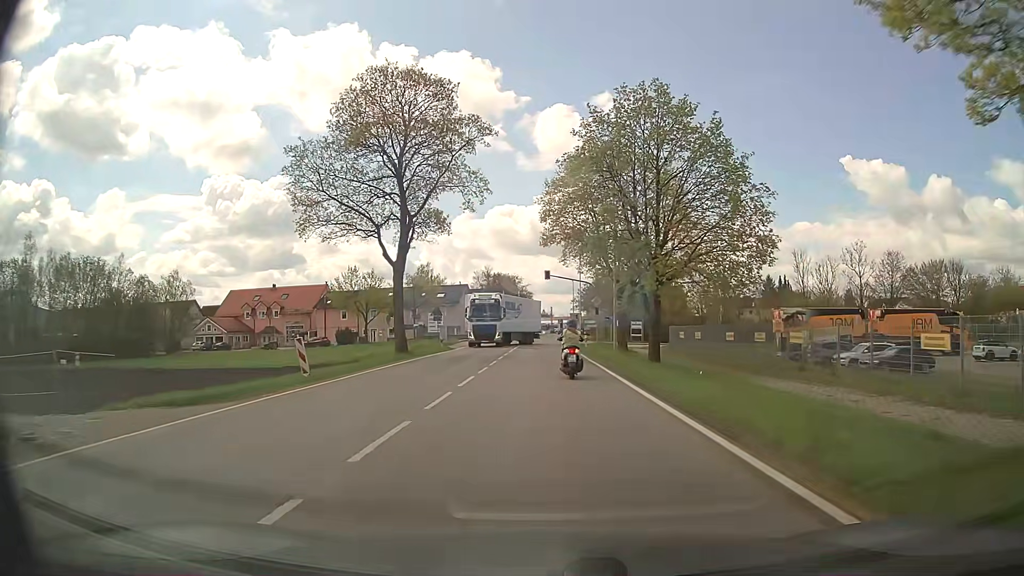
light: Day
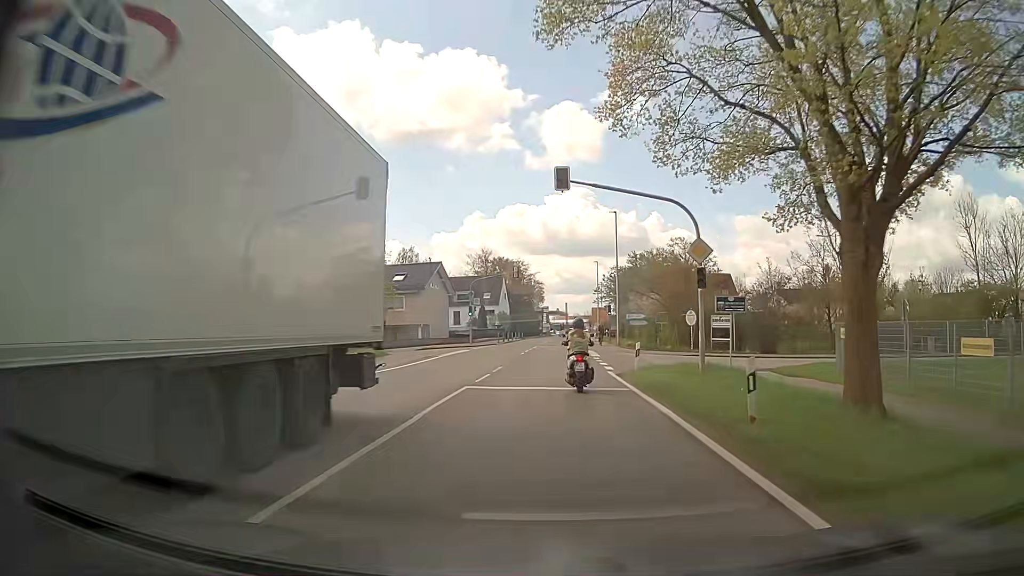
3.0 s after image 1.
(0.0, +34.9) m; -1°
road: secondary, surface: asphalt
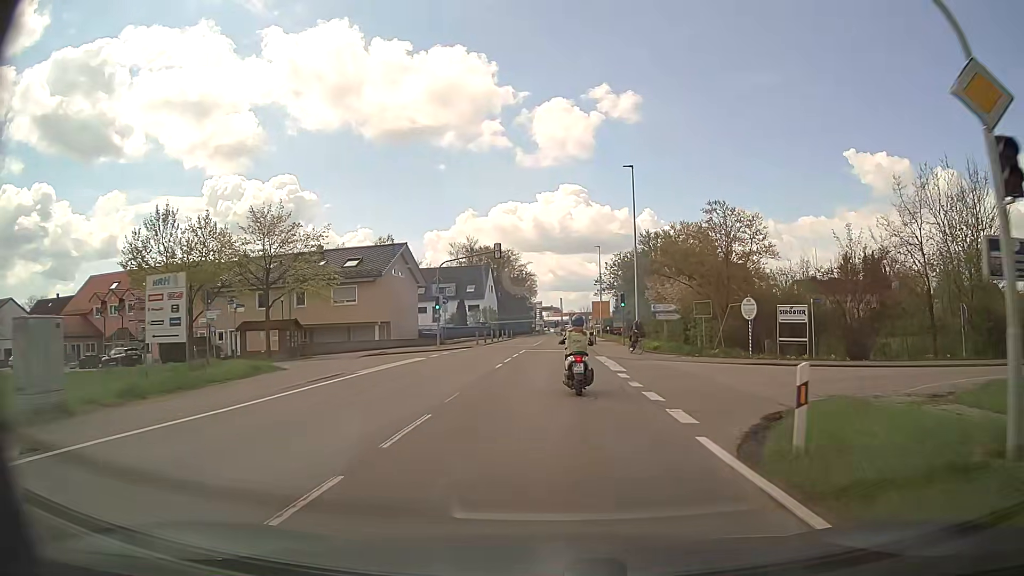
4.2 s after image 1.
(+0.1, +14.2) m; +1°
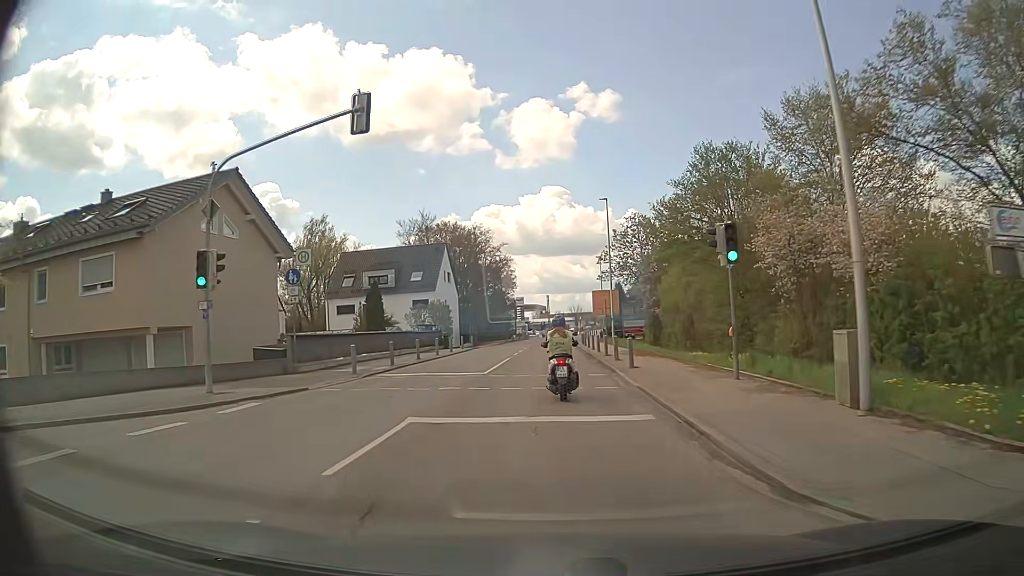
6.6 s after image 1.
(+0.4, +28.5) m; +1°
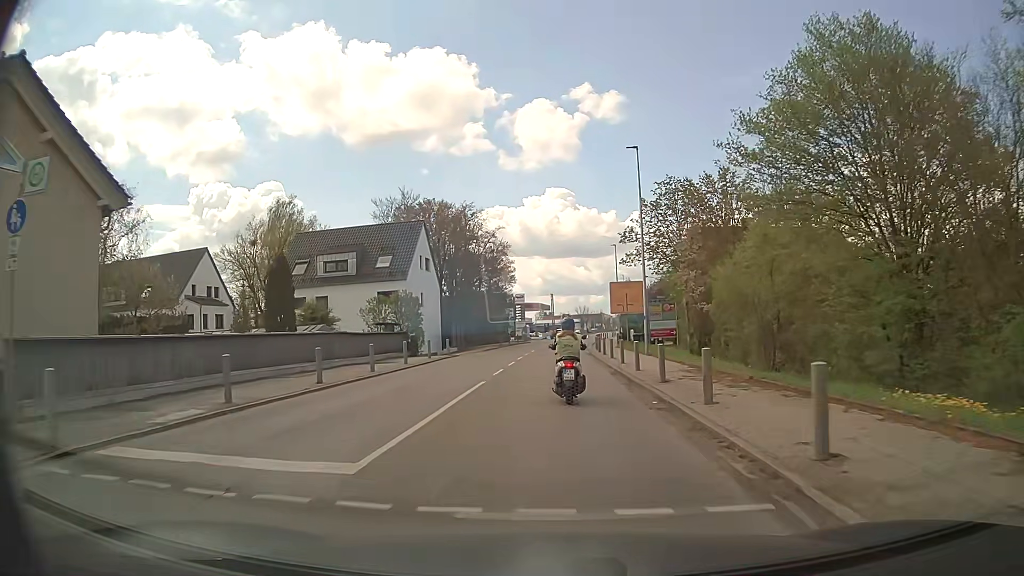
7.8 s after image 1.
(-0.2, +14.3) m; -1°
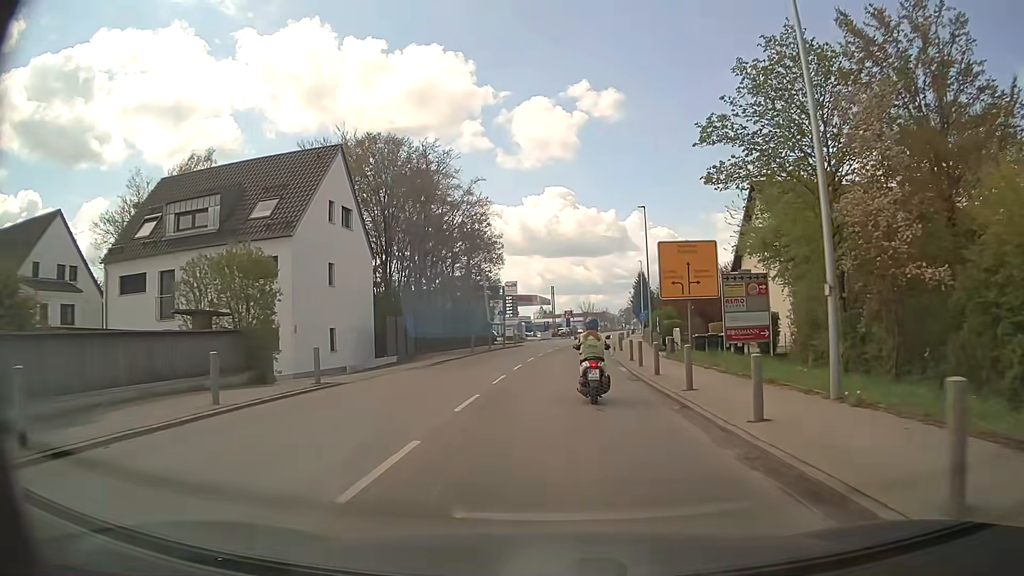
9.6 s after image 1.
(-0.1, +21.9) m; 0°
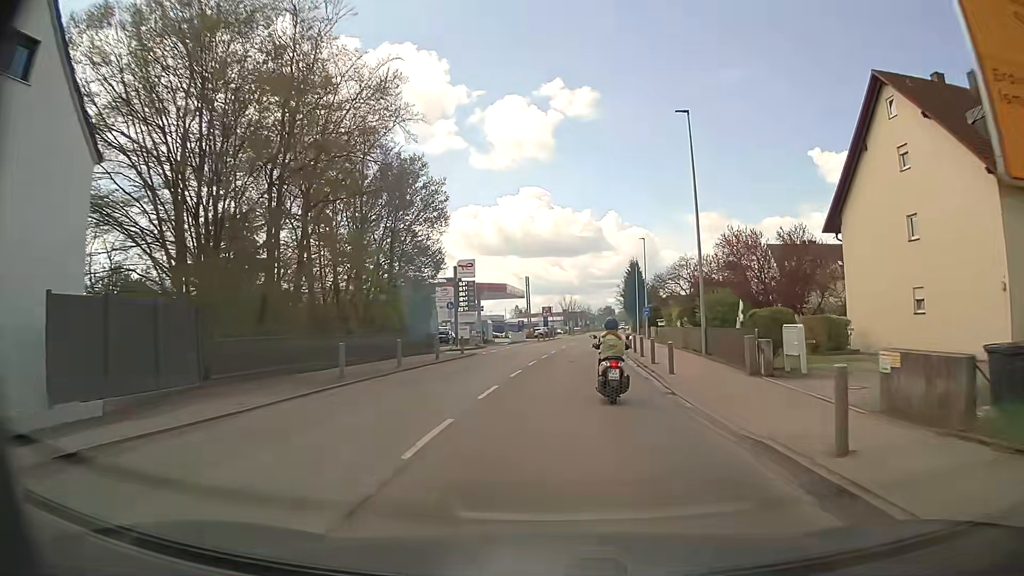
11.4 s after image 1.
(+0.2, +22.4) m; +2°
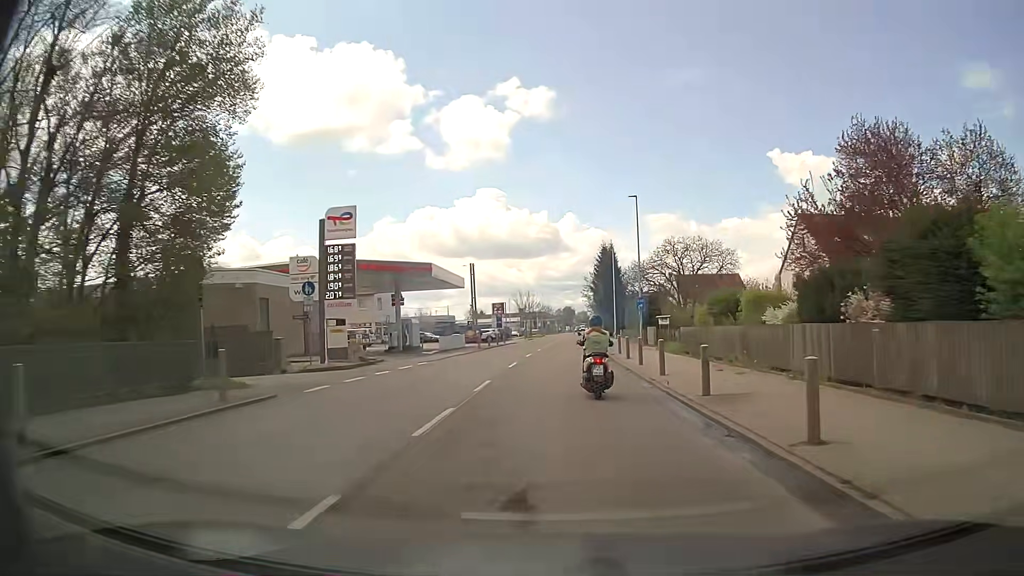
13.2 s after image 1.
(+0.7, +22.5) m; +4°
(0, +10) (0, +20) (+1, +30) (+1, +40) (+1, +50) (+2, +60) (+2, +70) (+3, +80) (+3, +90) (+3, +100) m
